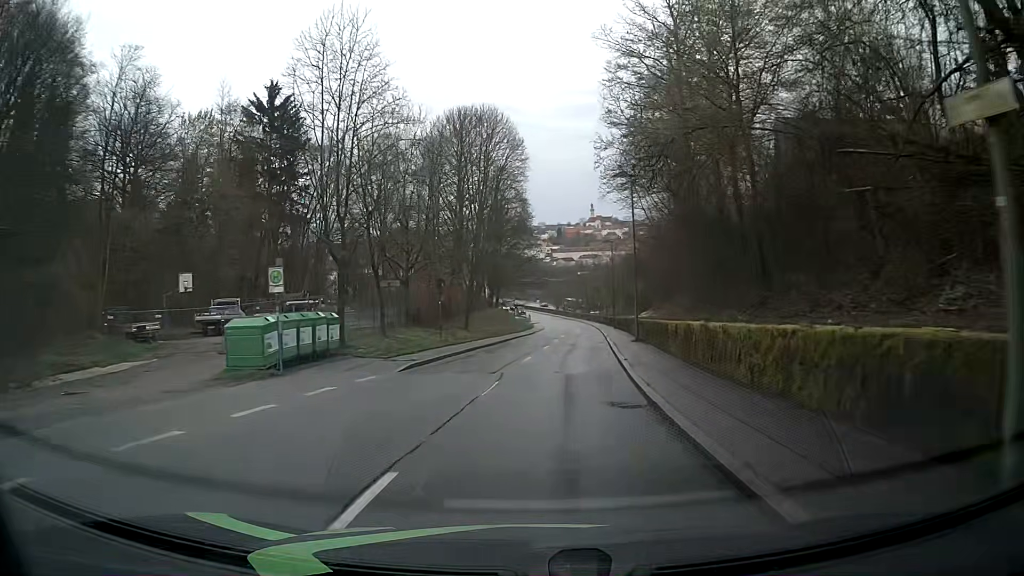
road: tertiary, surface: asphalt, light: Day
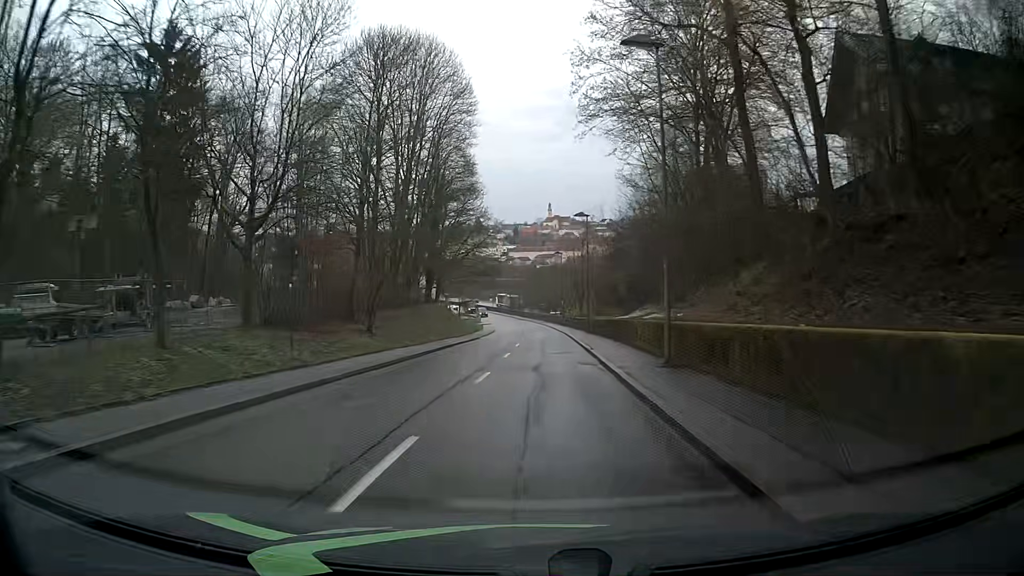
(+0.5, +16.2) m; +4°
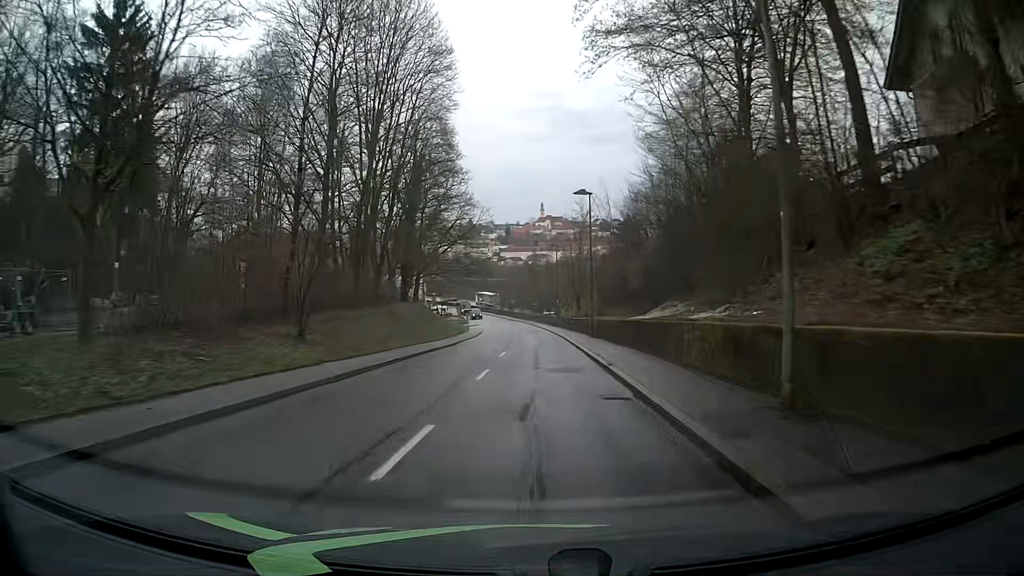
(+0.1, +8.2) m; +1°
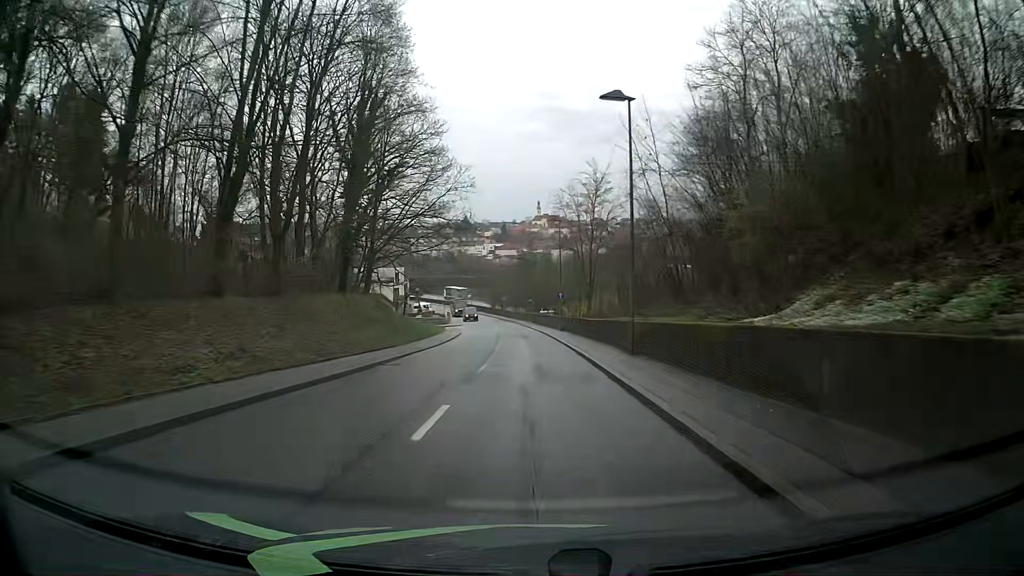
(+0.1, +16.4) m; +1°
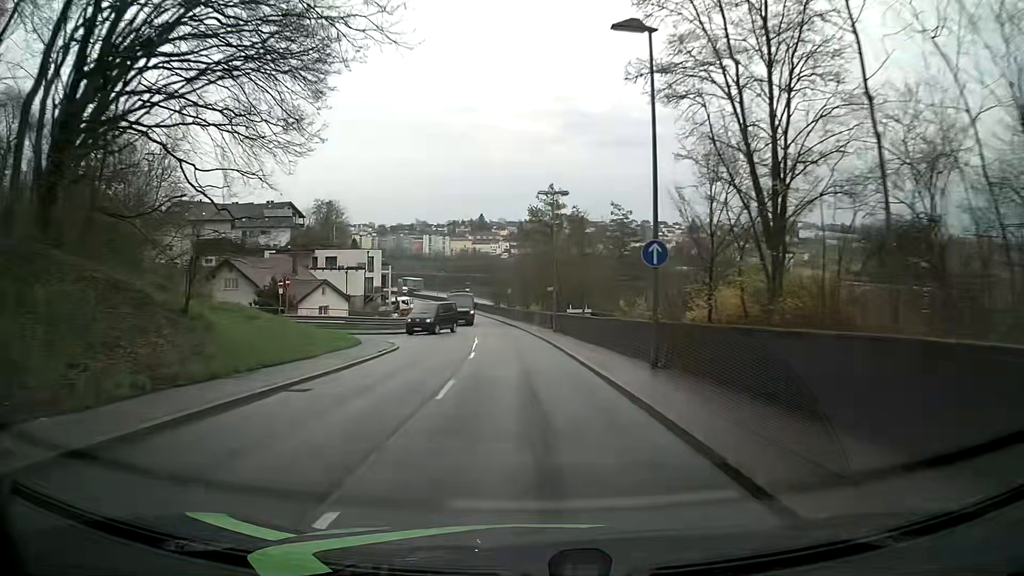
(-0.3, +32.9) m; -1°
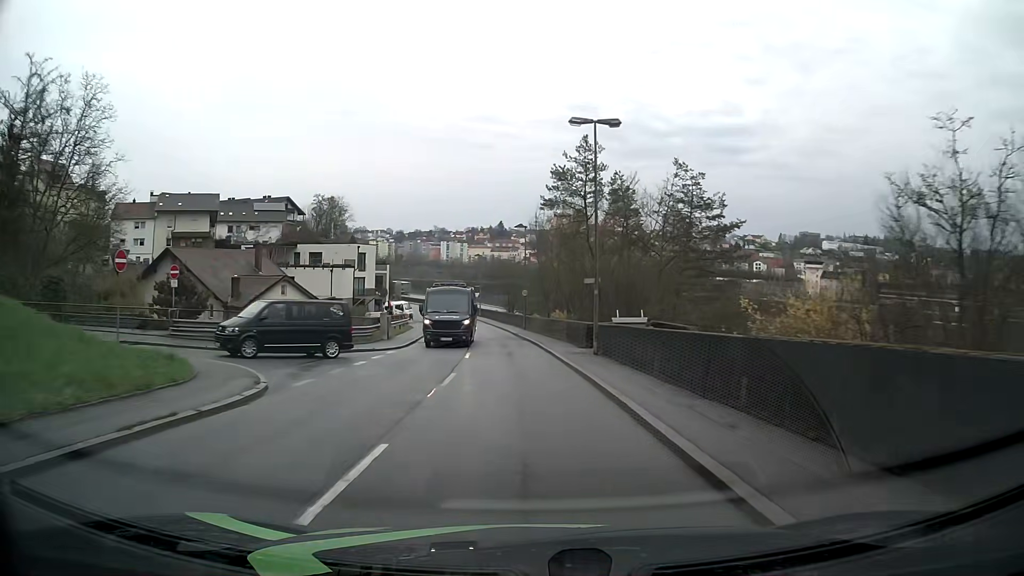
(-0.2, +15.7) m; -2°
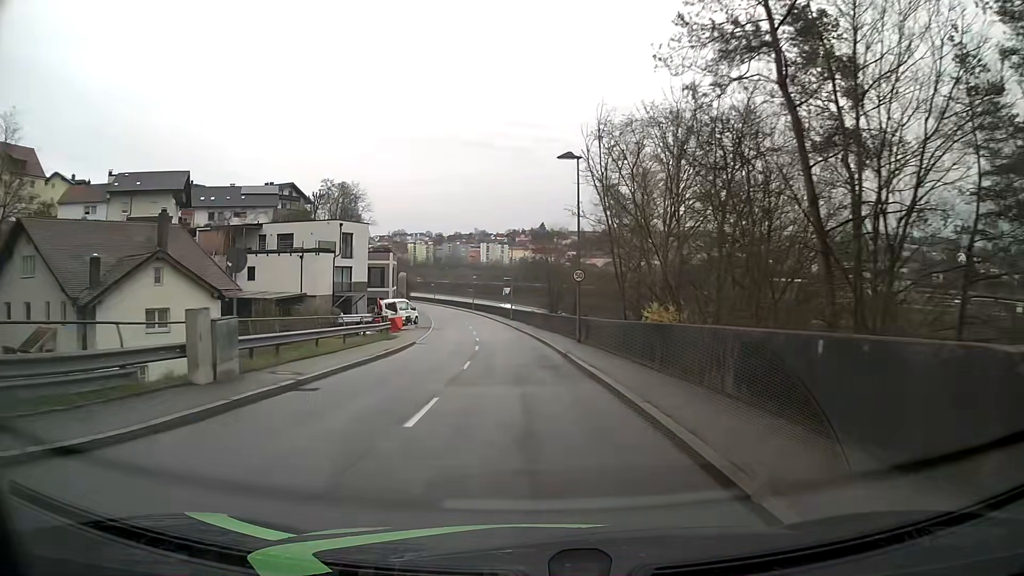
(-0.6, +23.2) m; -4°
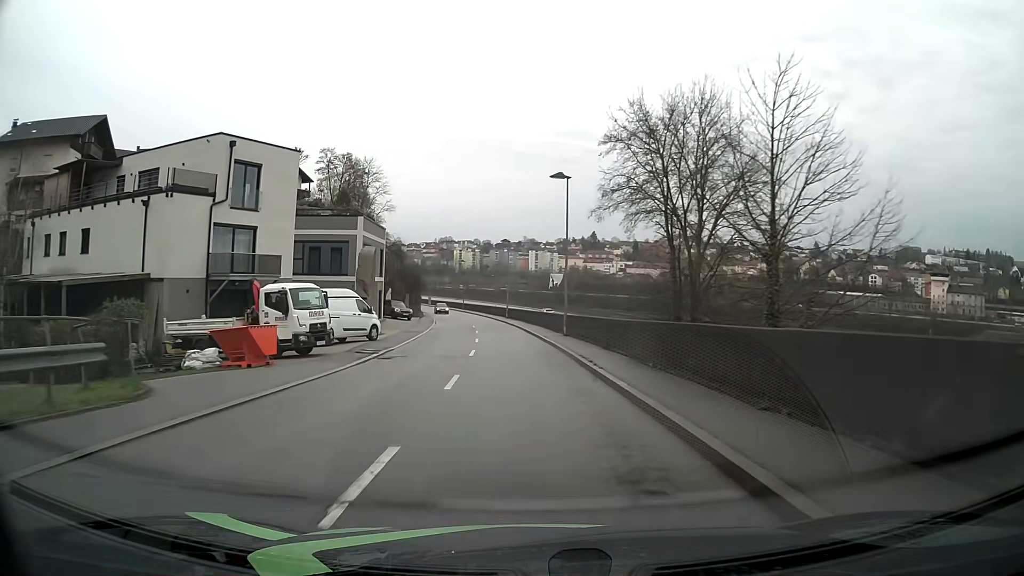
(-1.0, +30.6) m; -4°
(0, +10) (0, +20) (-1, +30) (-2, +40) (-3, +50) (-4, +60) (-5, +70) (-6, +80) (-8, +89) (-11, +99) m
